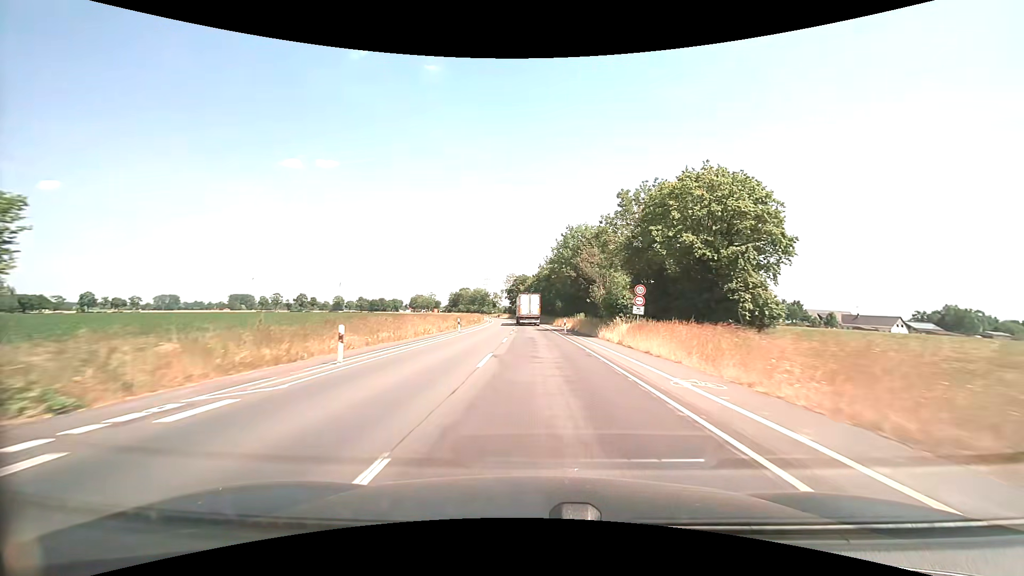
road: secondary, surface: asphalt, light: Day
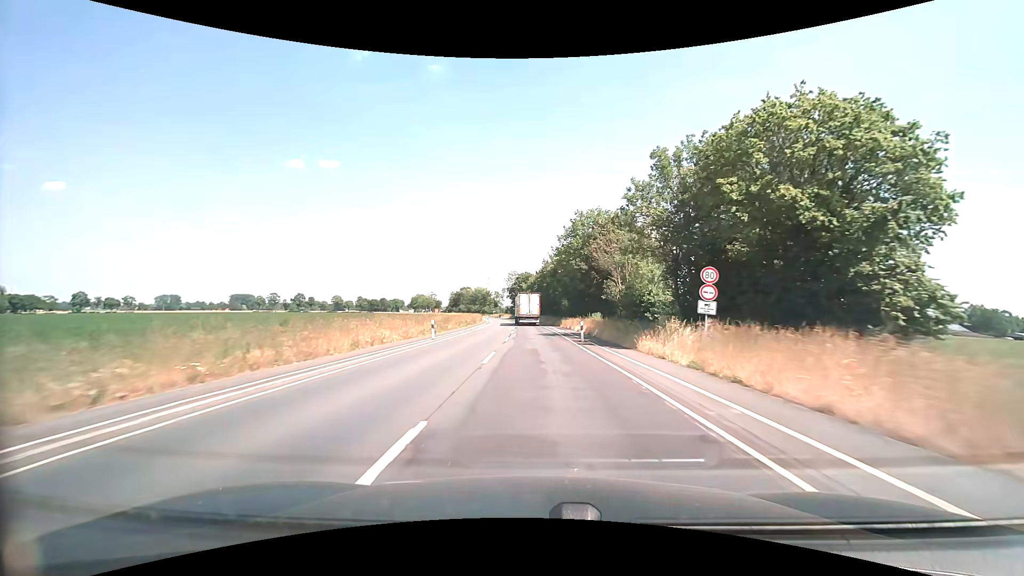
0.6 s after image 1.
(0.0, +11.0) m; 0°
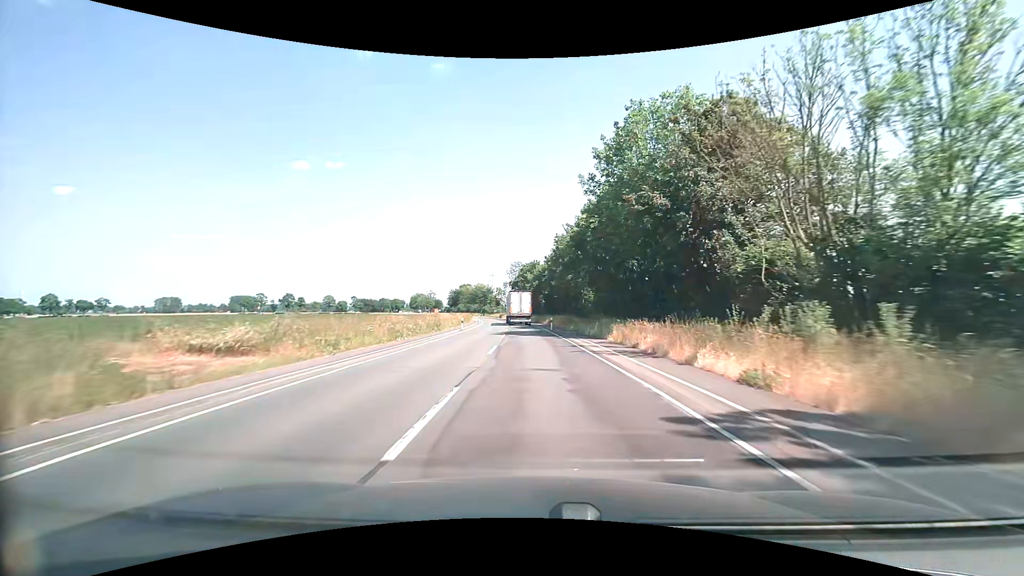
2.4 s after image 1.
(-0.2, +33.3) m; -1°
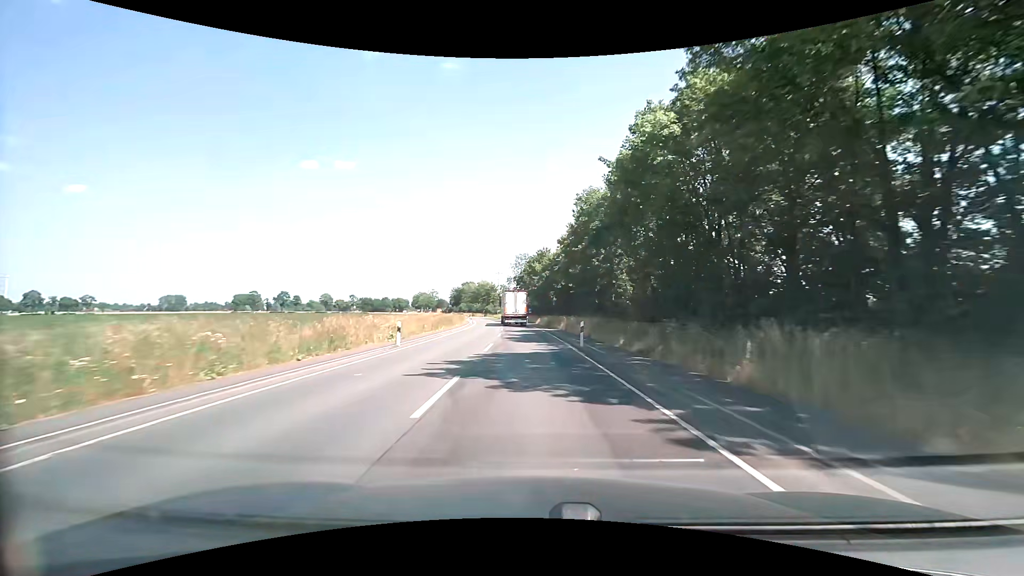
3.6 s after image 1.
(-0.2, +22.4) m; -1°
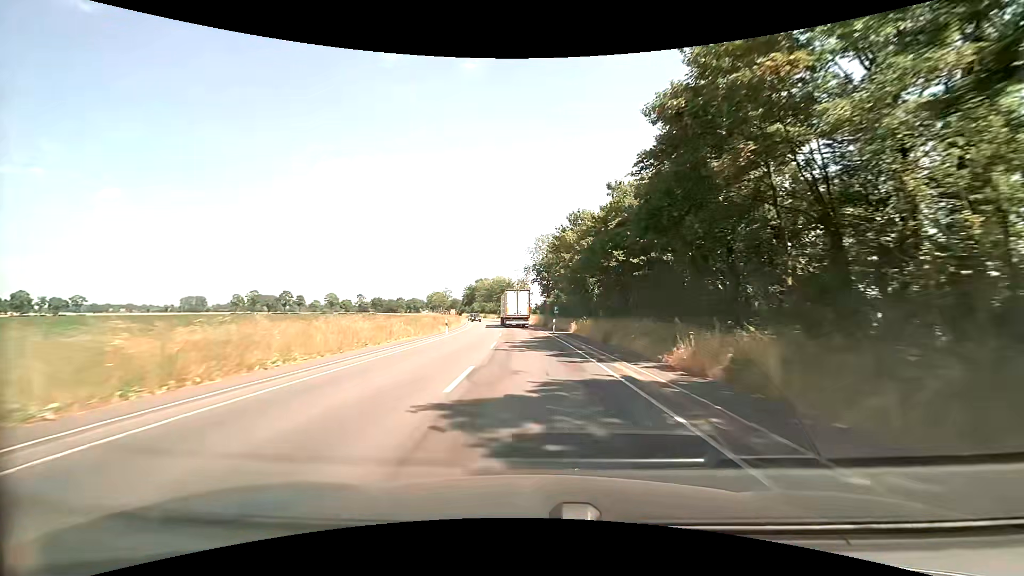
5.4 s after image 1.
(-0.7, +33.8) m; -3°
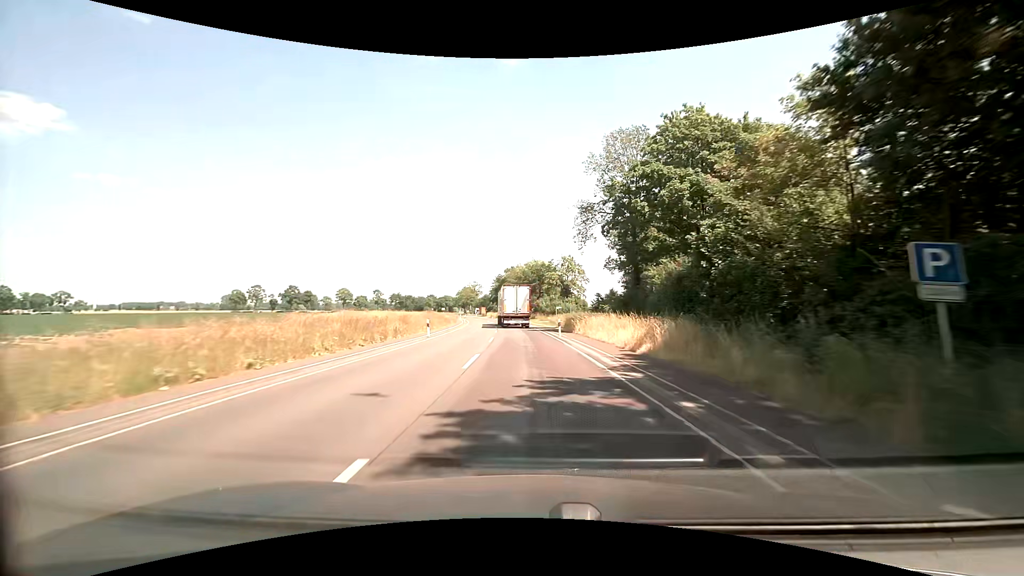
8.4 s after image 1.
(-2.2, +56.9) m; -4°
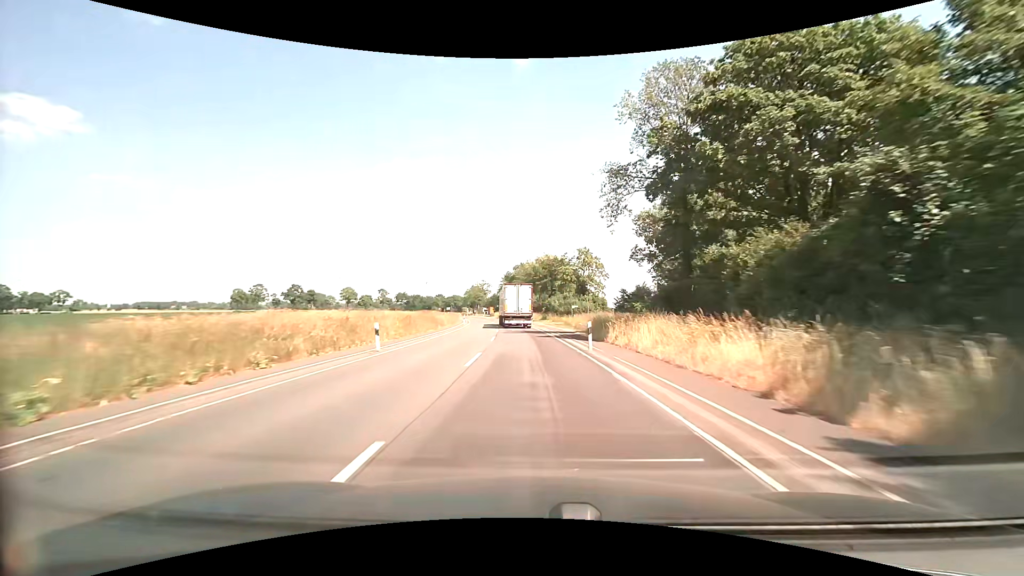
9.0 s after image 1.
(-0.2, +11.4) m; -1°
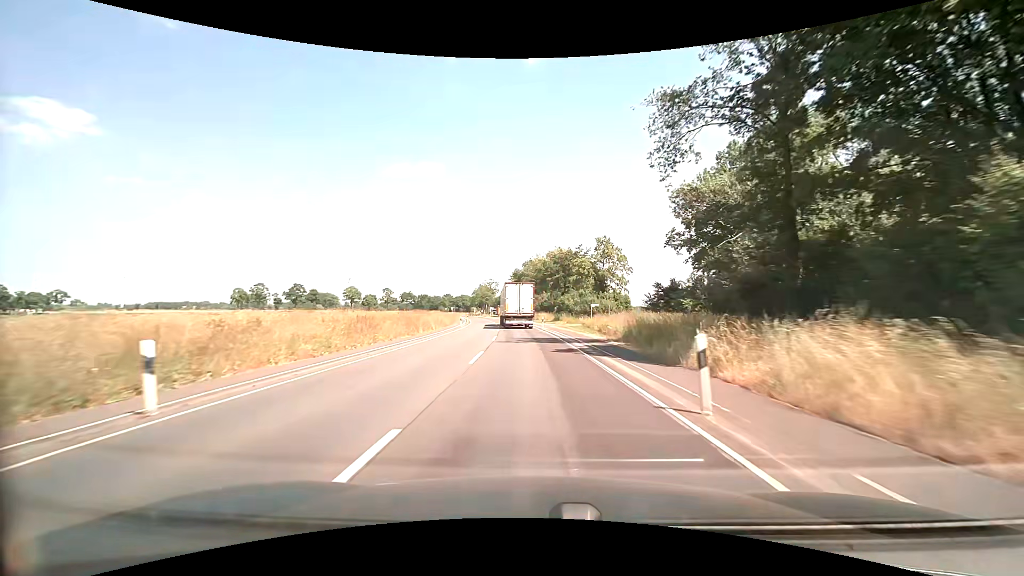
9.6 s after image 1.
(-0.1, +11.4) m; -1°
(0, +10) (0, +20) (-1, +30) (-1, +40) (-2, +50) (-3, +60) (-4, +70) (-5, +80) (-7, +90) (-8, +100) m
